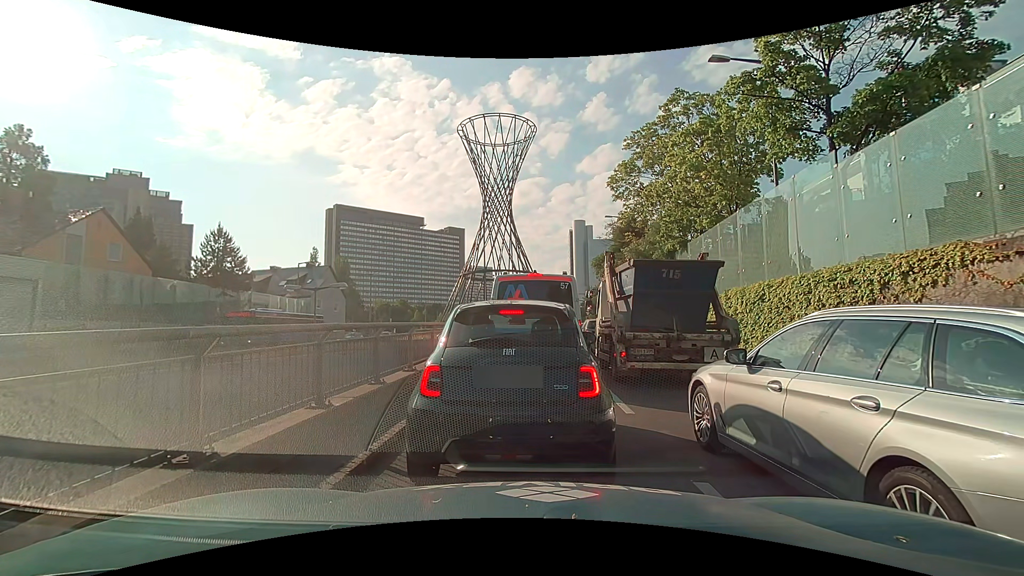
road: trunk_link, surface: asphalt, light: Day
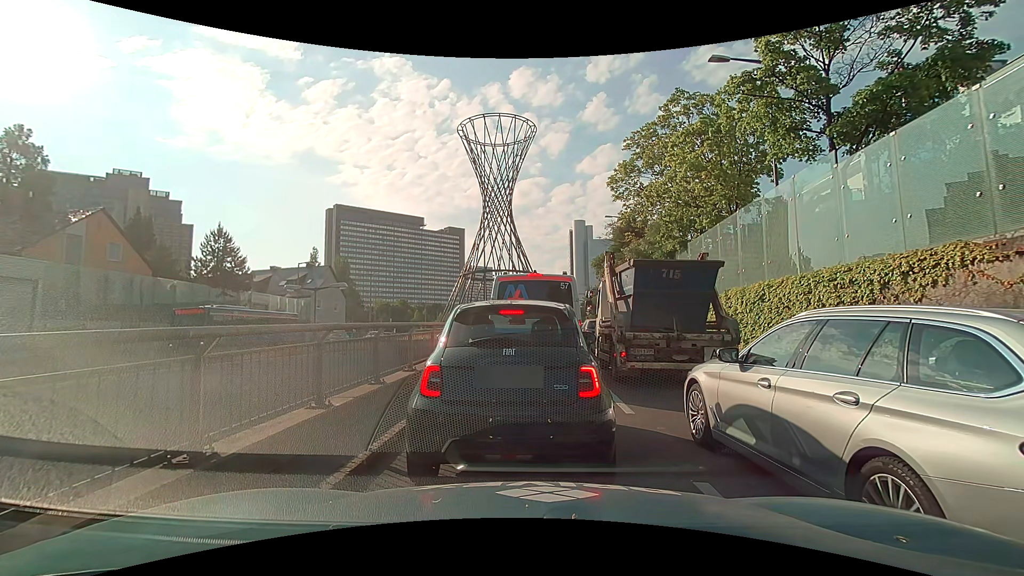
(0.0, 0.0) m; 0°
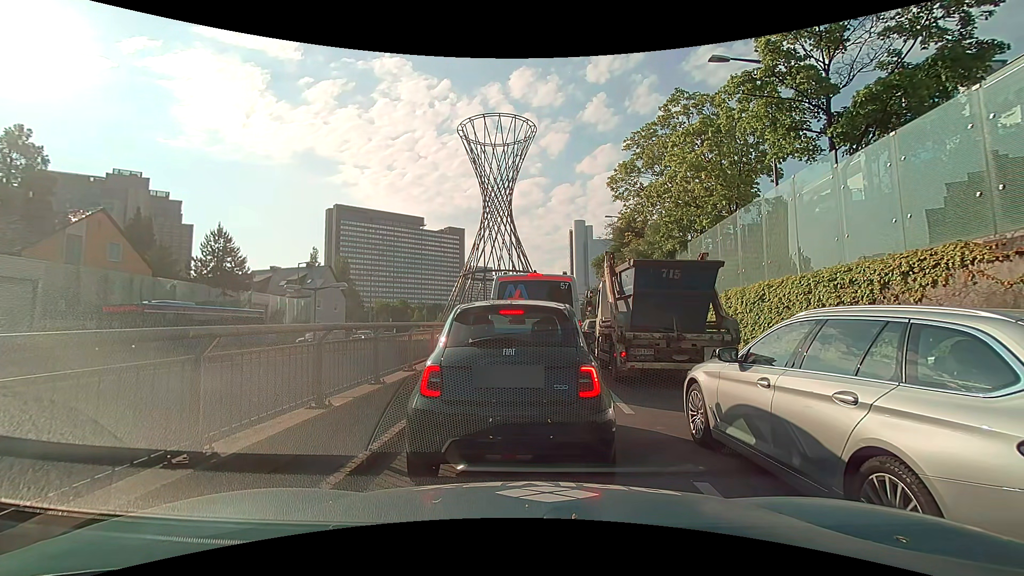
(0.0, 0.0) m; 0°
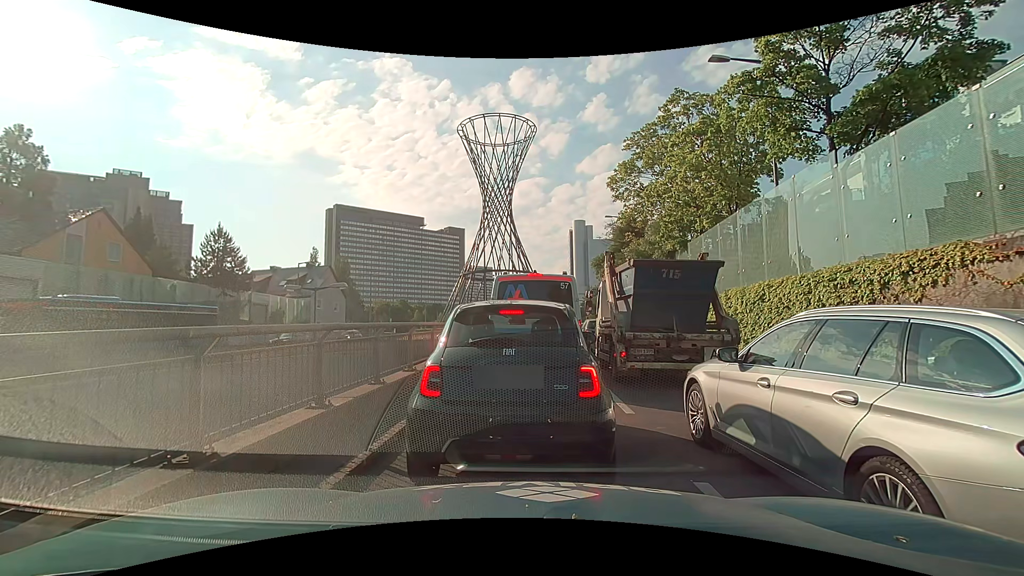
(0.0, 0.0) m; 0°
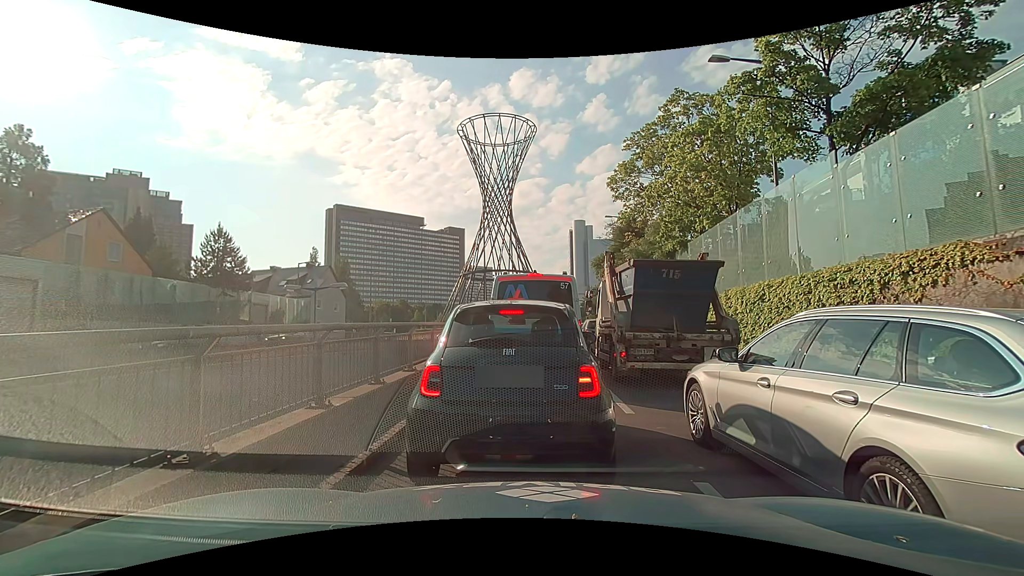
(0.0, 0.0) m; 0°
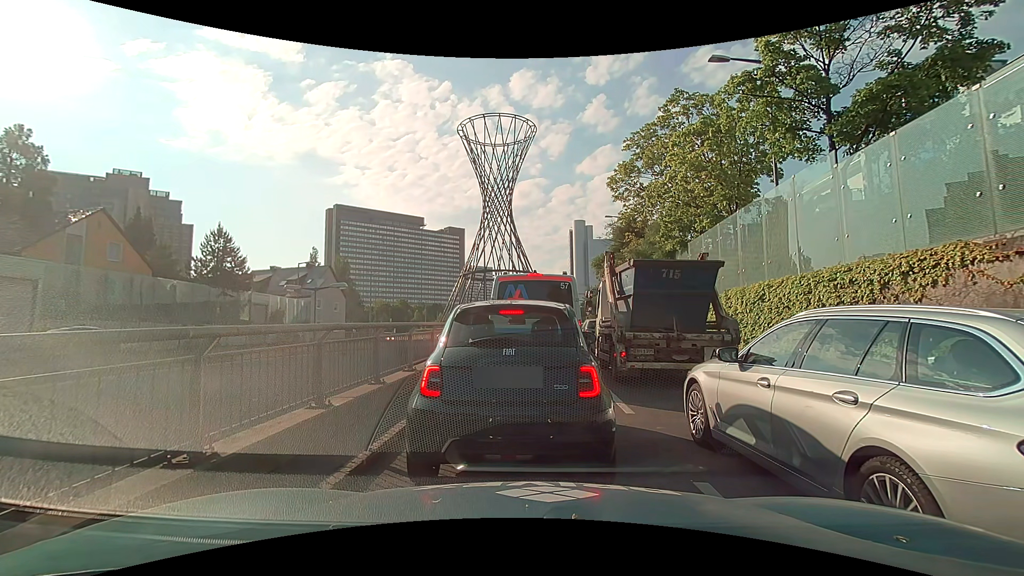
(0.0, 0.0) m; 0°
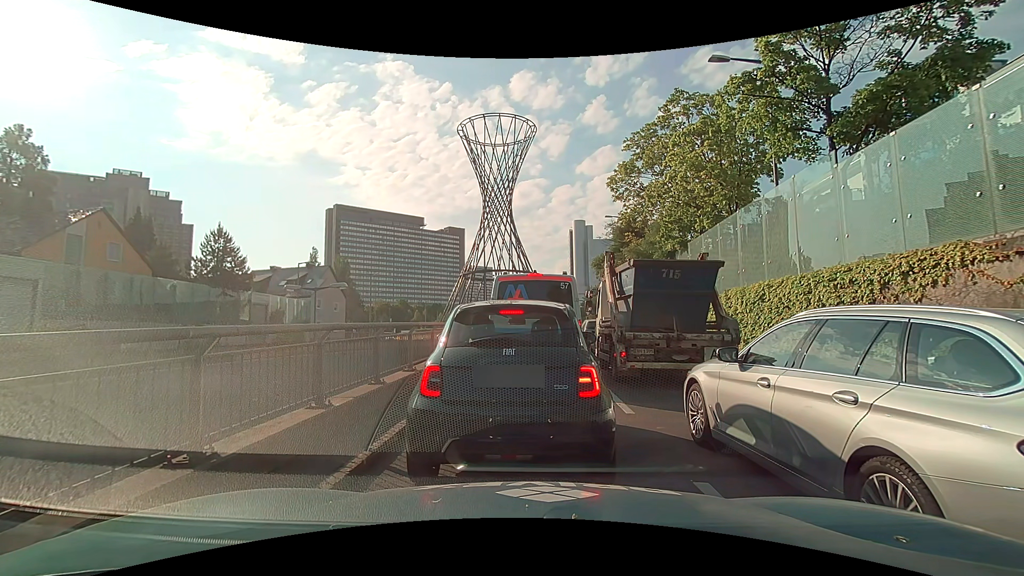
(0.0, 0.0) m; 0°
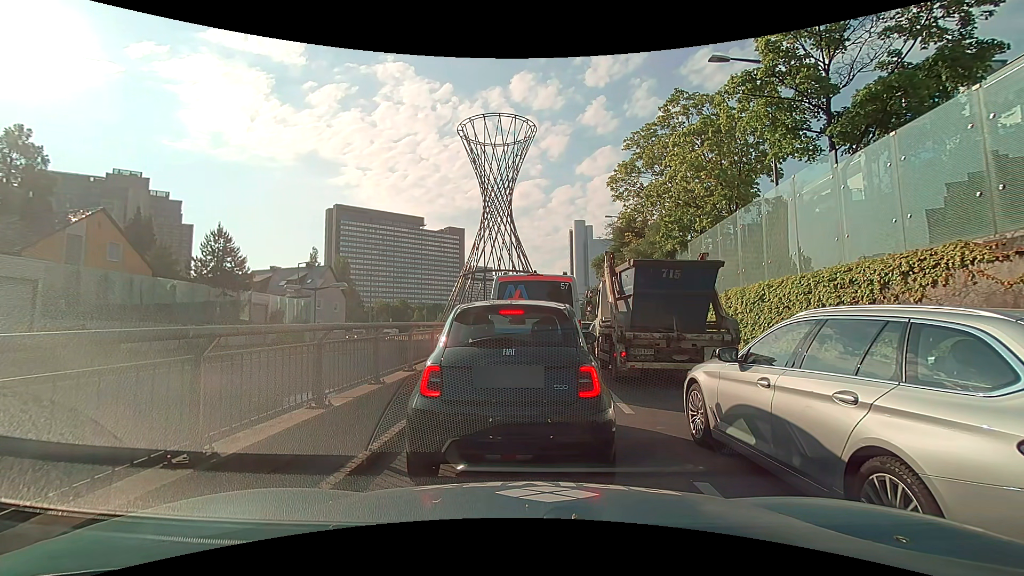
(0.0, 0.0) m; 0°
(0, +10) (+1, +20) (+2, +30) (+2, +40) (+3, +50) (+4, +60) (+5, +70) (+6, +80) (+9, +89) (+14, +98) m
